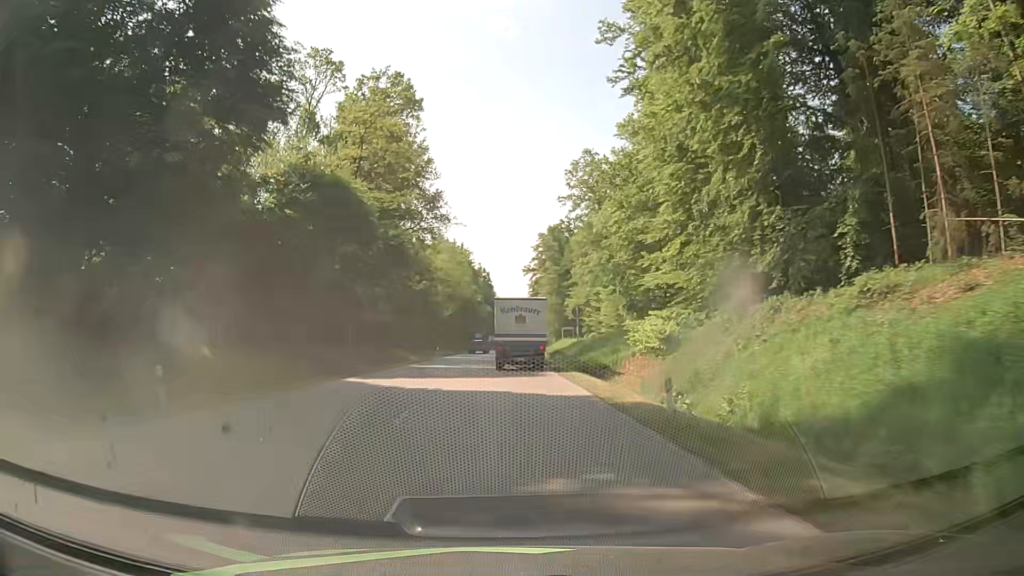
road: secondary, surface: asphalt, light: Day
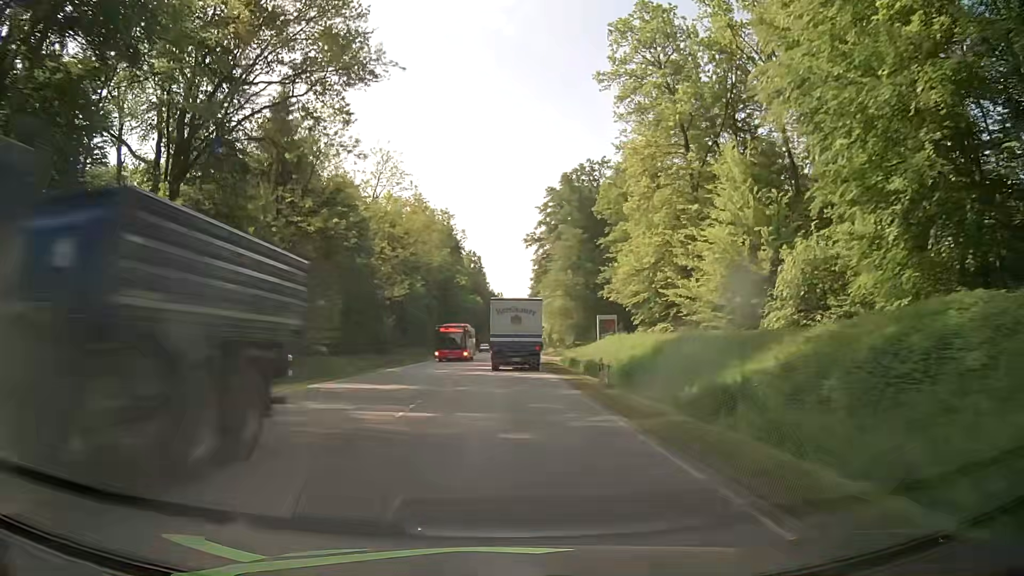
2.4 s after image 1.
(+0.4, +45.4) m; +1°
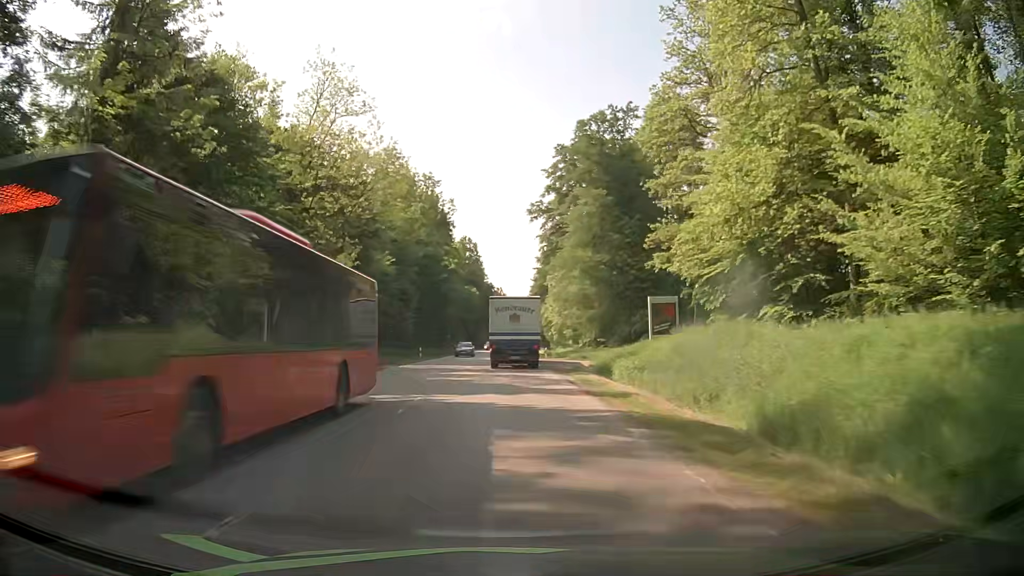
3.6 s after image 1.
(0.0, +22.5) m; 0°
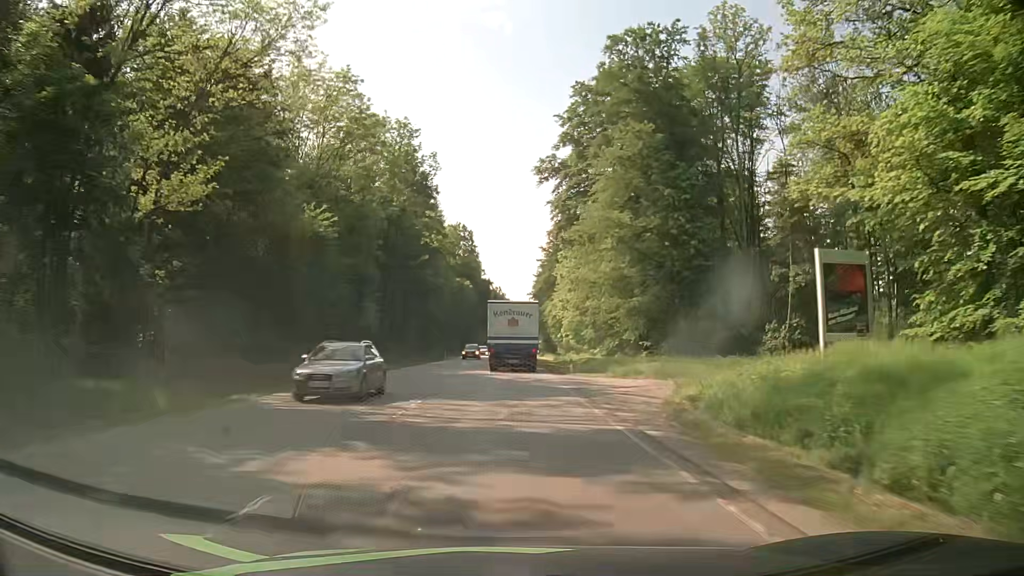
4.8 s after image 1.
(-0.1, +22.4) m; 0°
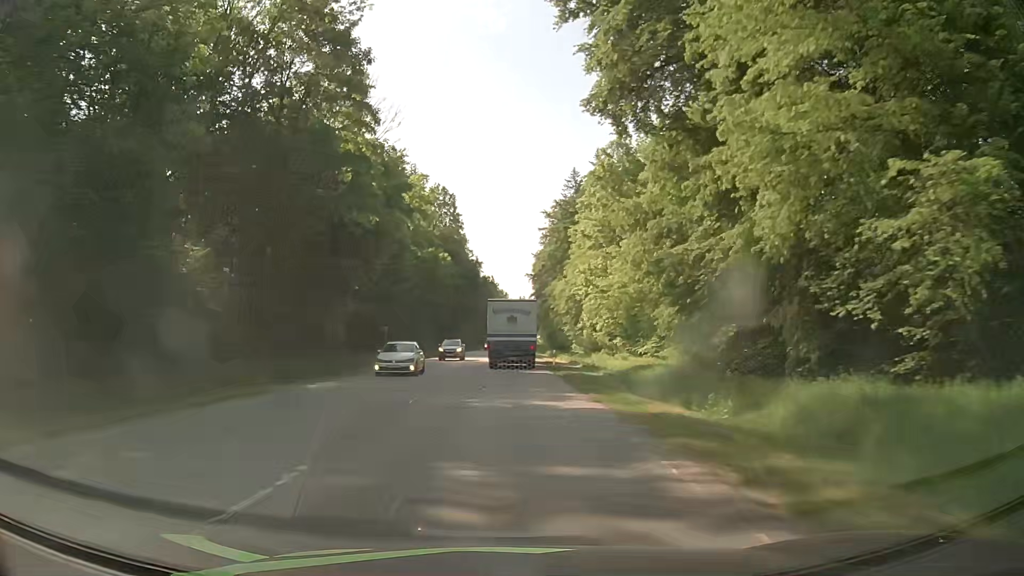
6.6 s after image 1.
(+0.2, +33.5) m; +1°
(0, +10) (0, +20) (0, +30) (0, +40) (0, +50) (0, +60) (0, +70) (0, +80) (0, +90) (0, +100) m
